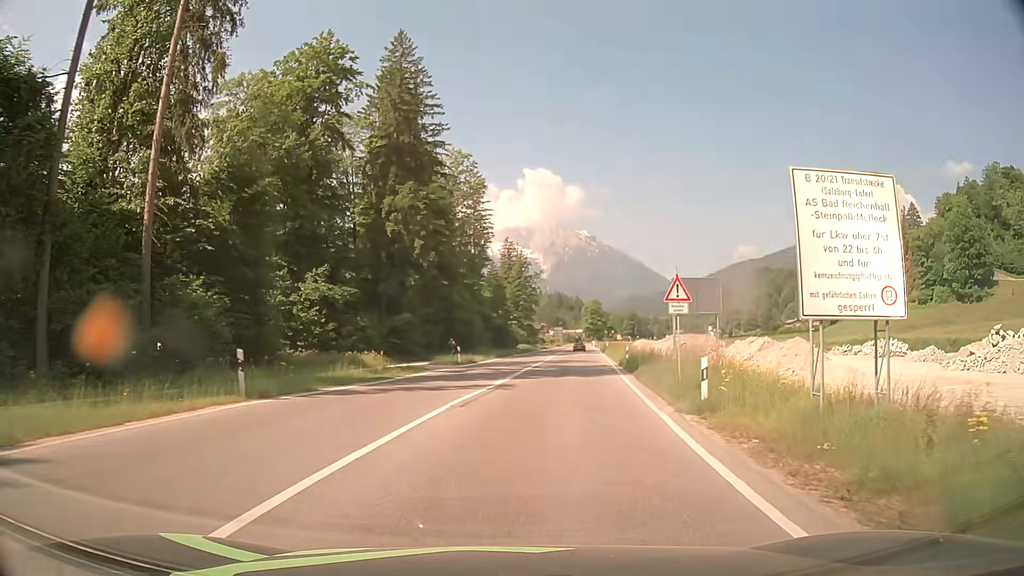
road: primary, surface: asphalt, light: Day
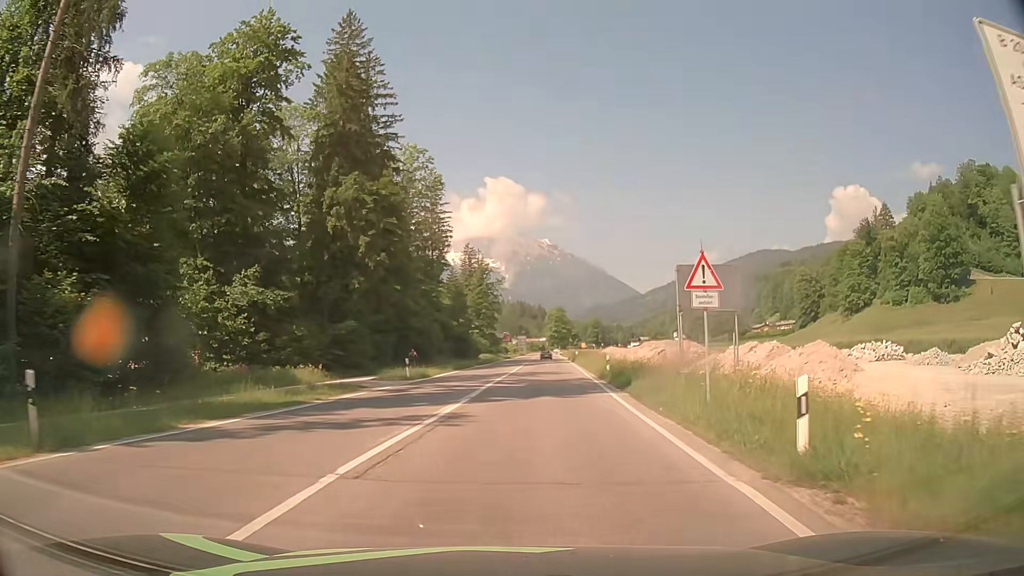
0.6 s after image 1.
(+0.2, +6.3) m; +3°
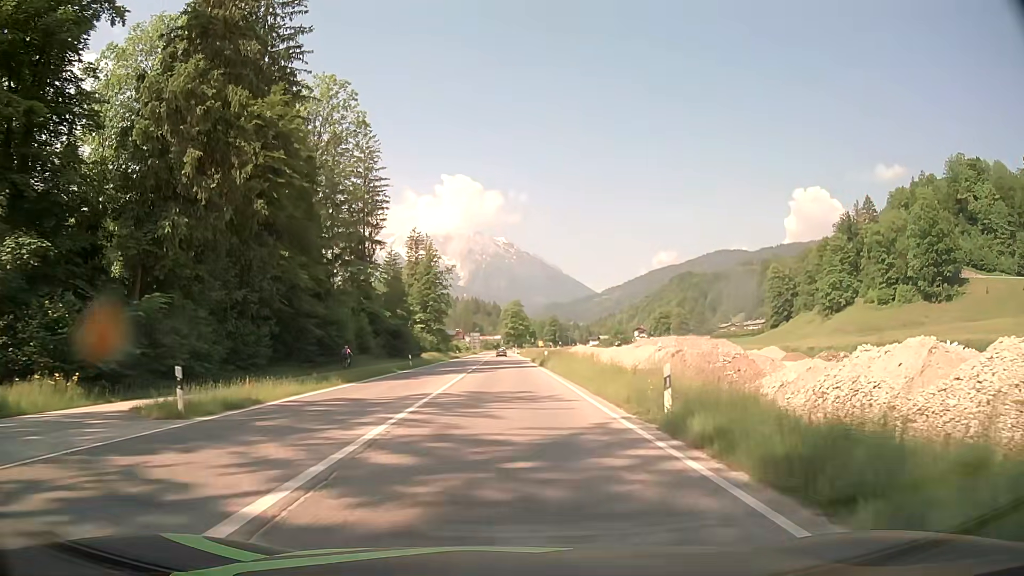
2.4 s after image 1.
(+0.9, +19.8) m; +4°
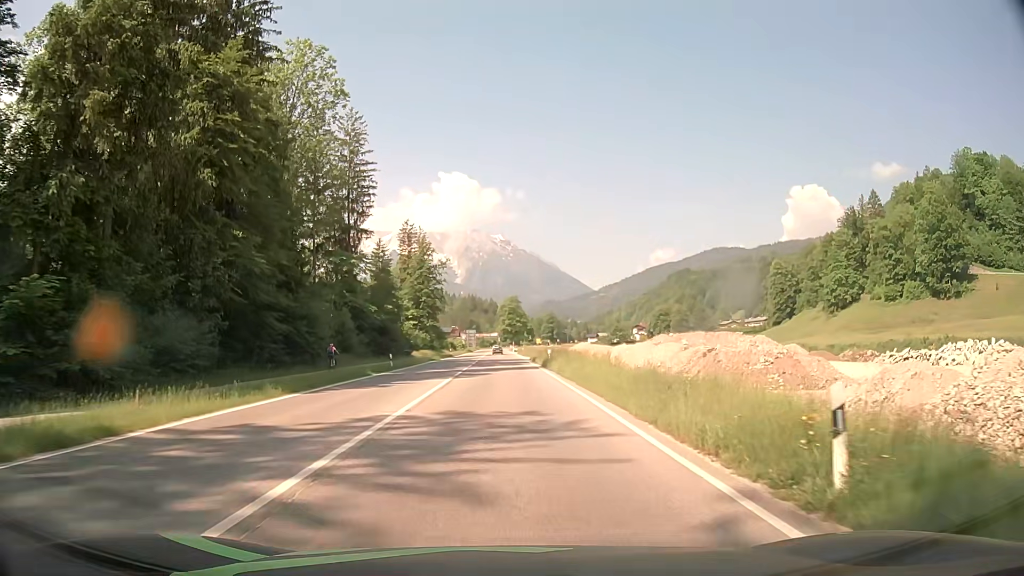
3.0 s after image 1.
(0.0, +6.9) m; 0°
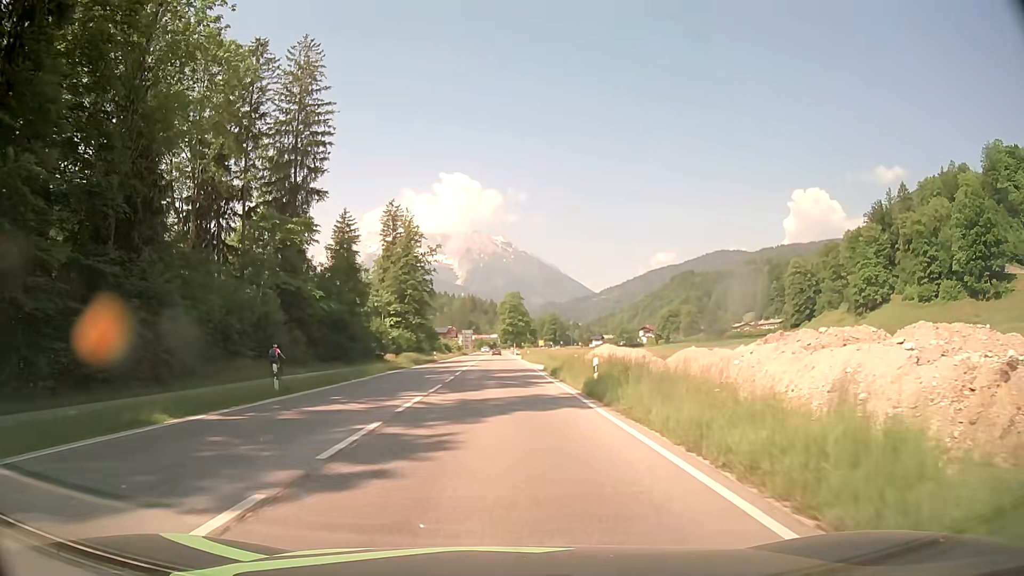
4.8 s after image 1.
(0.0, +21.4) m; 0°
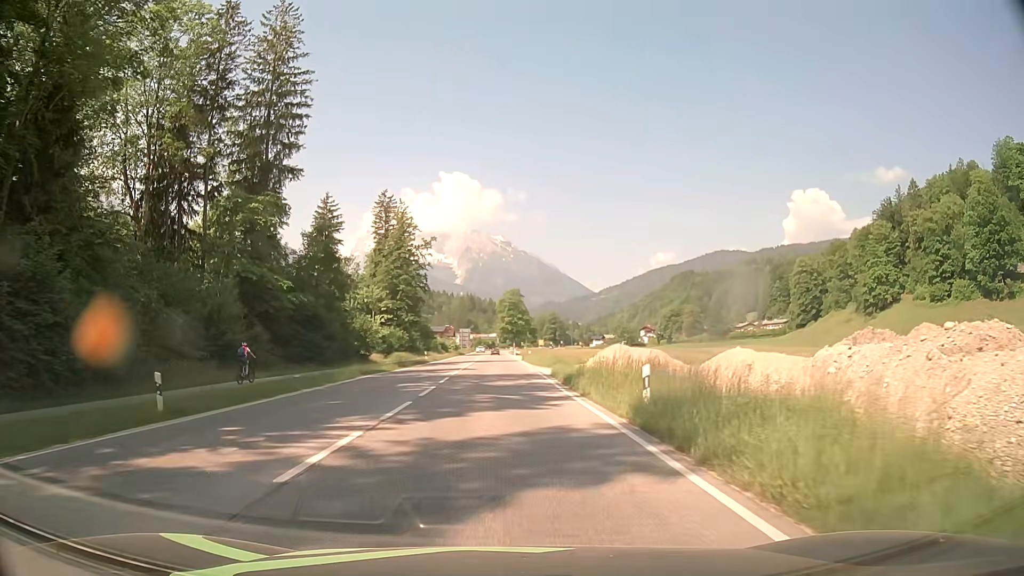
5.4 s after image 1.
(+0.1, +7.4) m; +1°
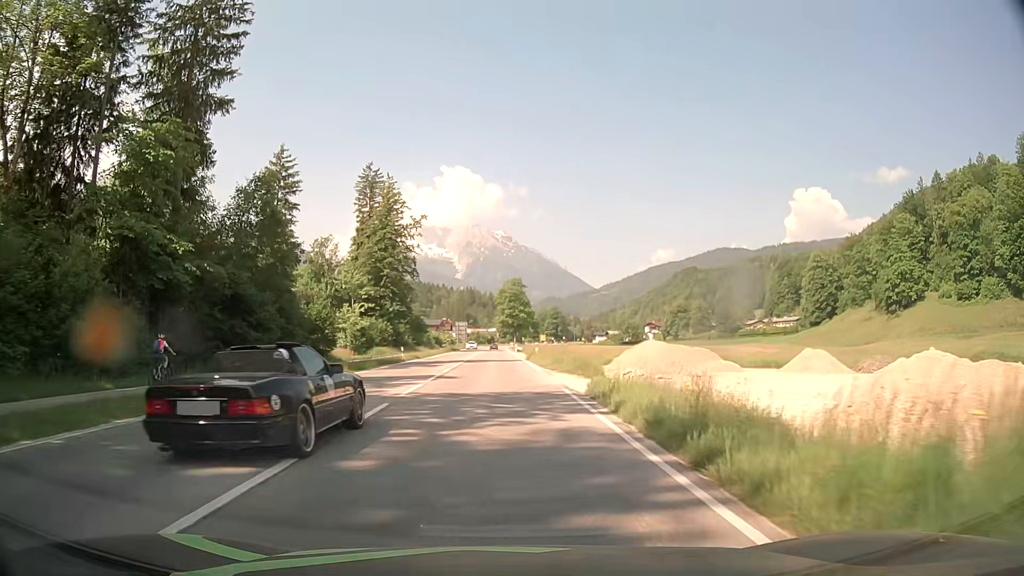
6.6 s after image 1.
(-0.1, +14.6) m; 0°
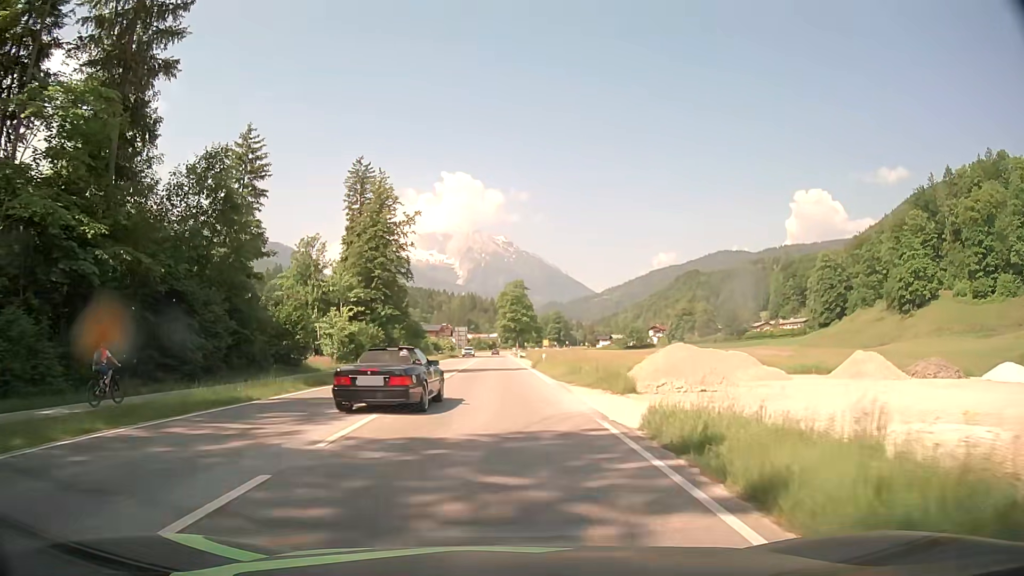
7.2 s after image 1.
(0.0, +7.4) m; 0°
(0, +10) (0, +20) (0, +30) (-1, +40) (-1, +50) (-1, +60) (-2, +70) (-2, +80) (-2, +90) (-2, +100) m
